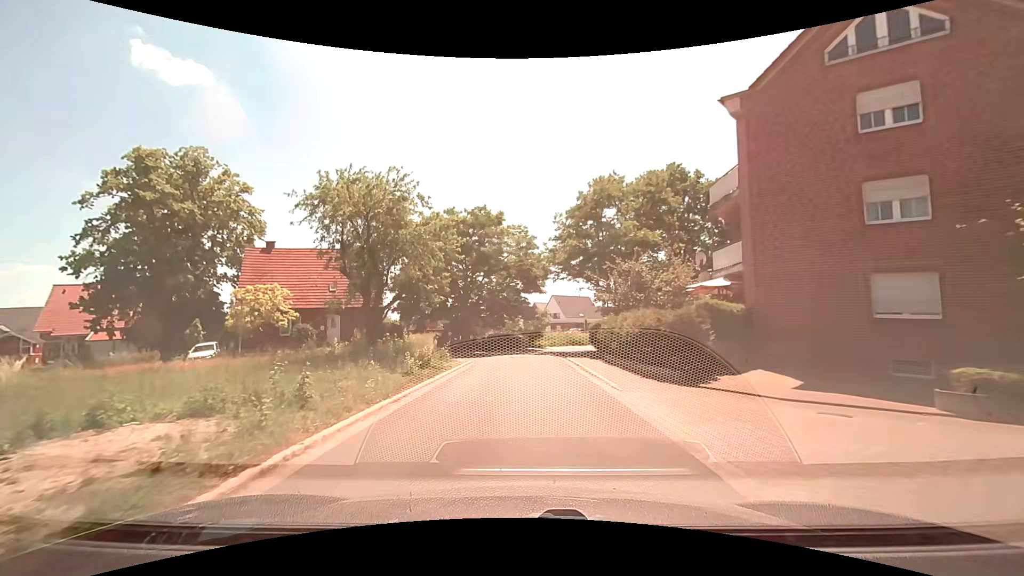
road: residential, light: Day
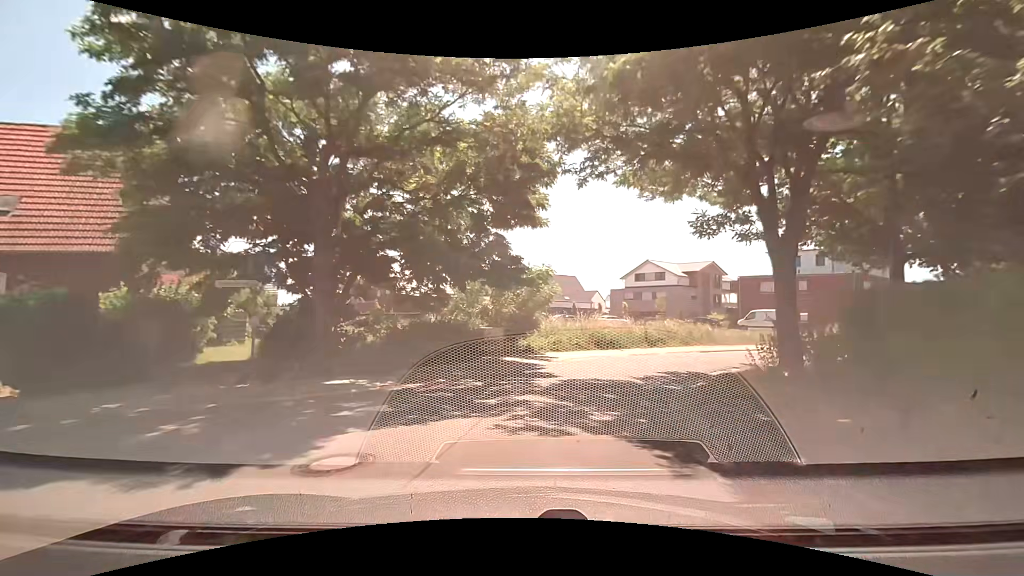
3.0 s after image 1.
(-0.1, +24.5) m; +3°
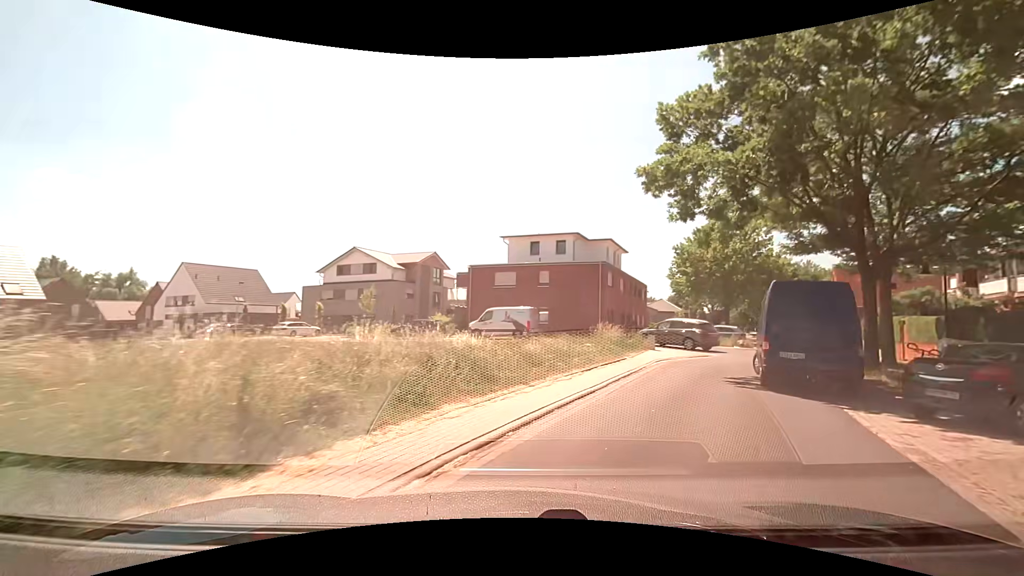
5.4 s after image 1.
(+4.1, +18.1) m; +30°
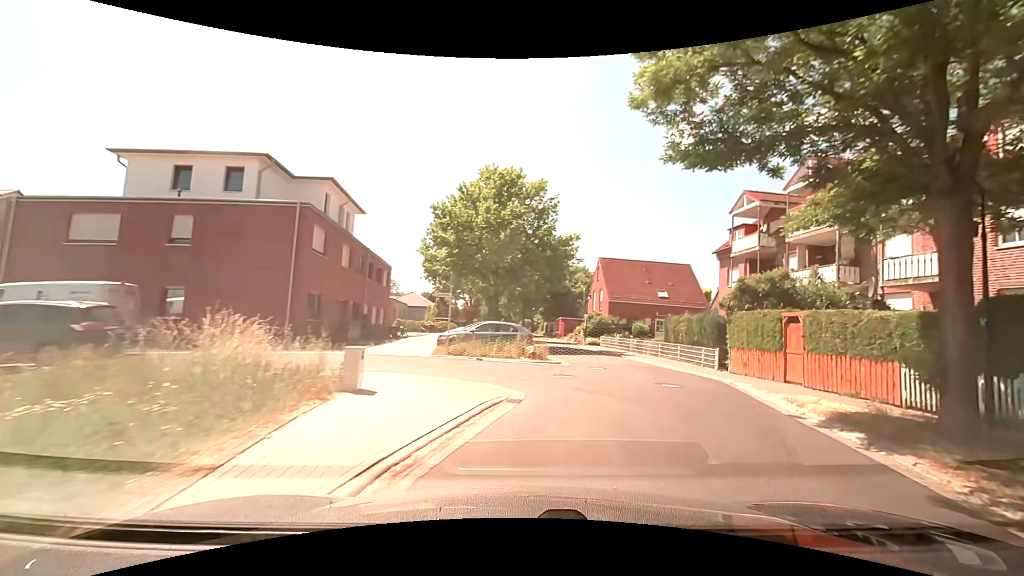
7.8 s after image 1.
(+4.6, +16.5) m; +27°
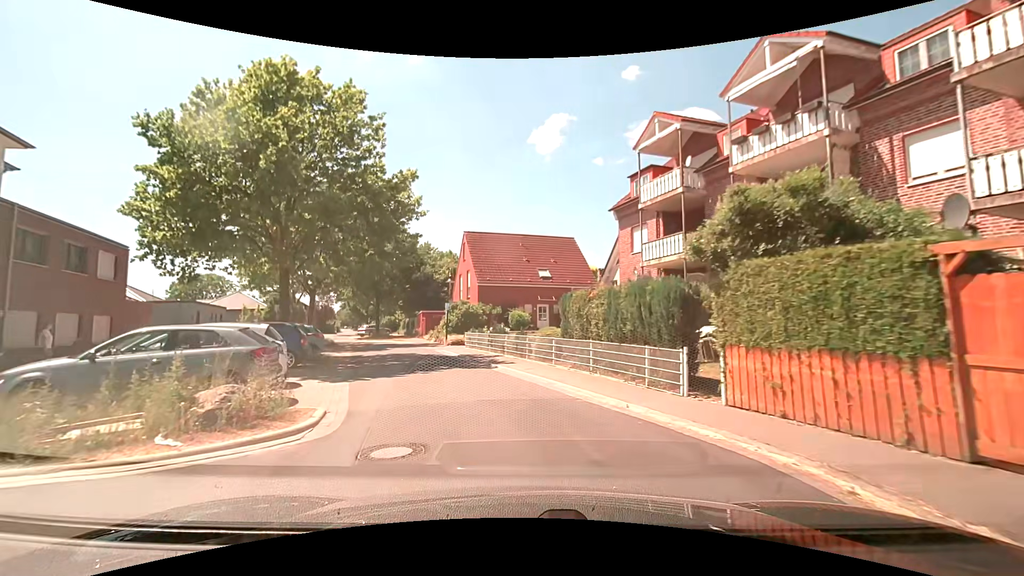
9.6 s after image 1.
(+2.7, +12.1) m; +16°
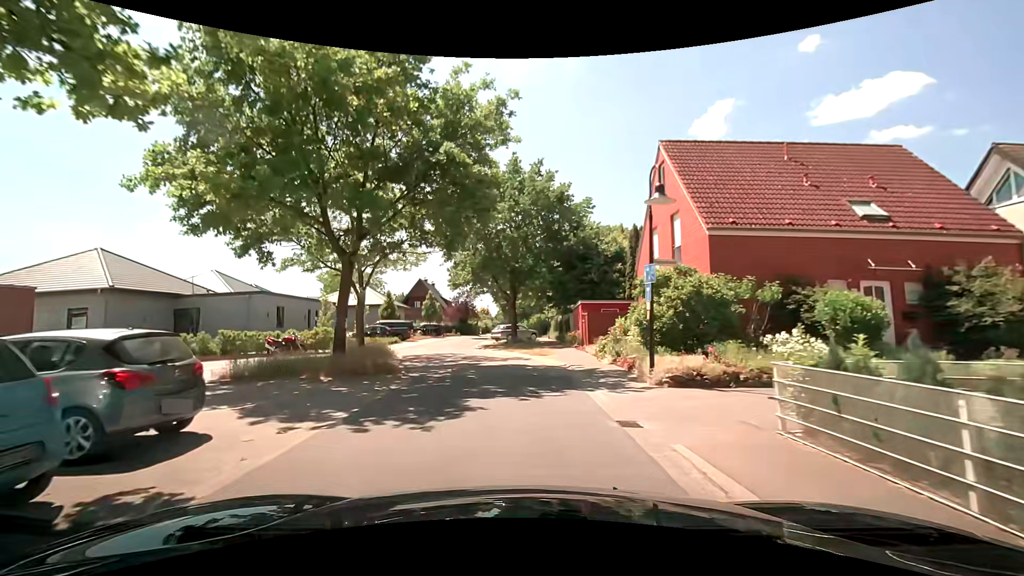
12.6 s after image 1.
(-3.3, +20.6) m; -16°
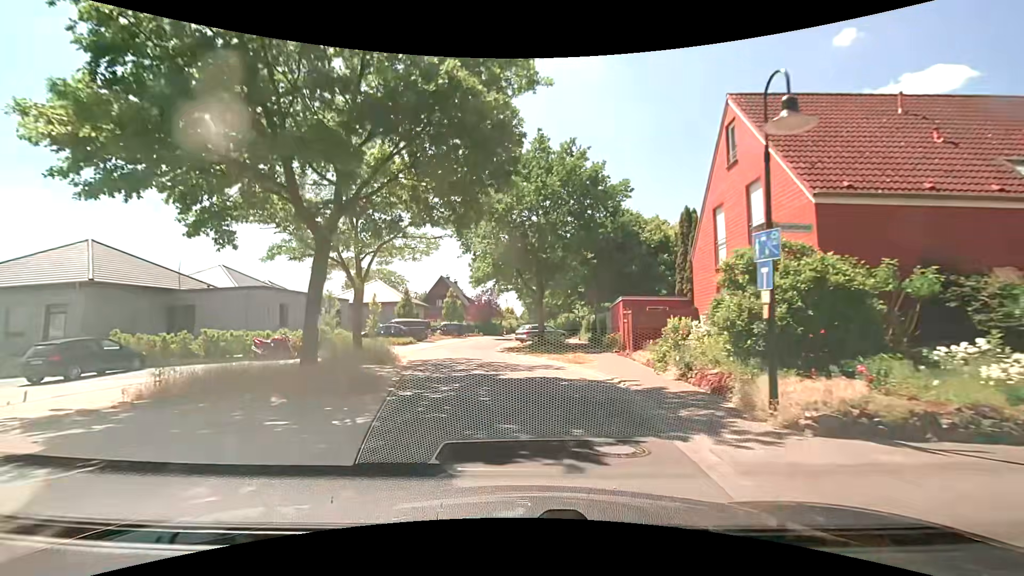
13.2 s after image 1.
(-0.1, +4.2) m; -3°
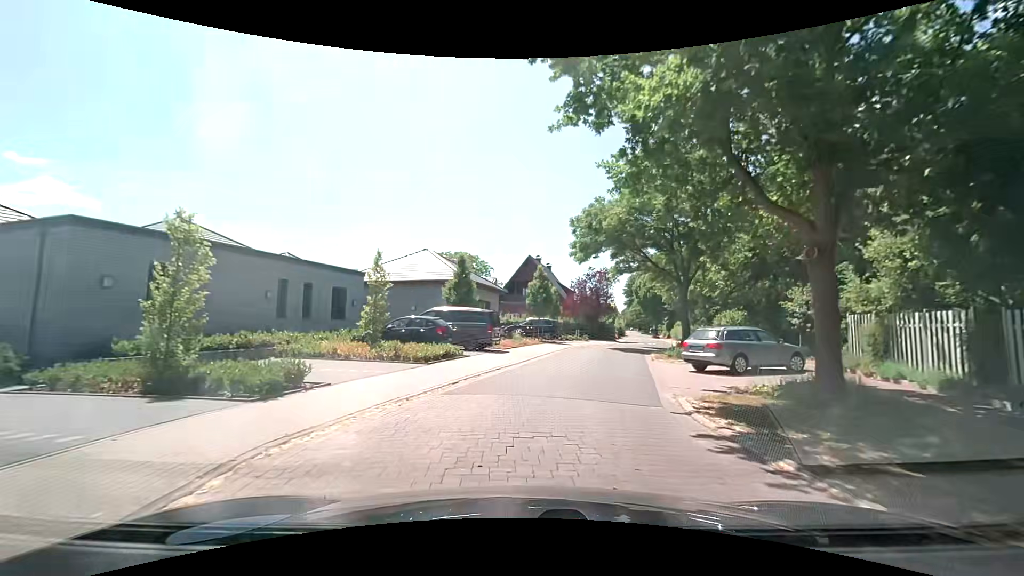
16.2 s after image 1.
(-2.7, +21.3) m; -13°
(+1, +10) (+3, +20) (+5, +29) (+9, +39) (+12, +48) (+14, +58) (+16, +68) (+18, +78) (+21, +87) (+23, +97) m
